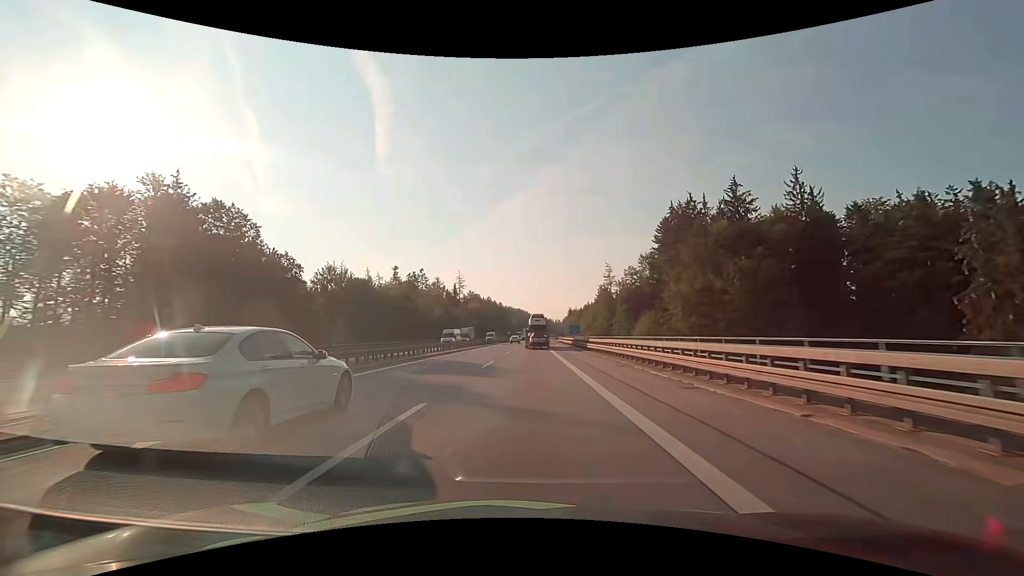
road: motorway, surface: asphalt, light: Day
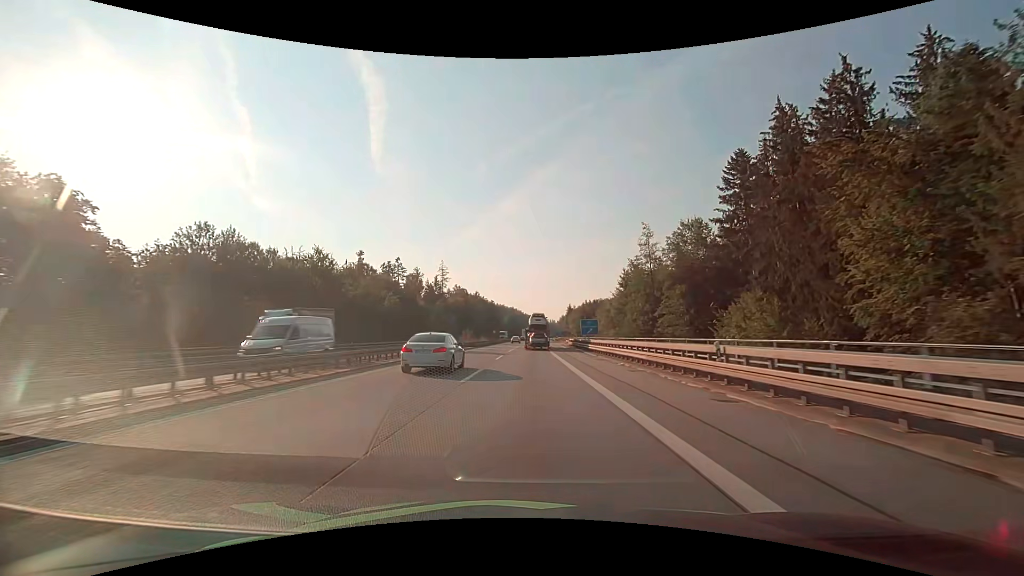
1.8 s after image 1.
(+0.1, +40.6) m; +1°
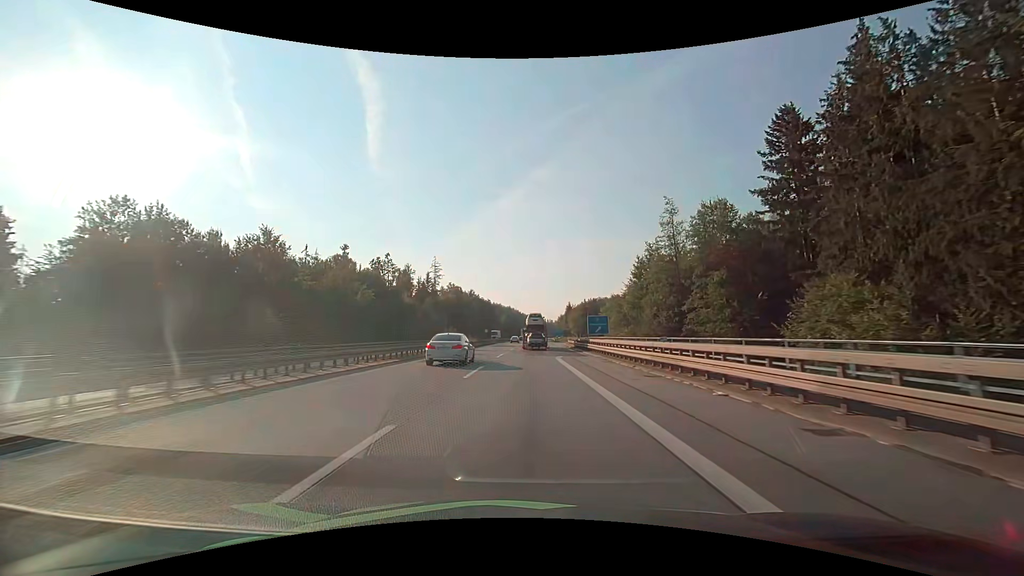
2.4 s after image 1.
(0.0, +13.1) m; 0°
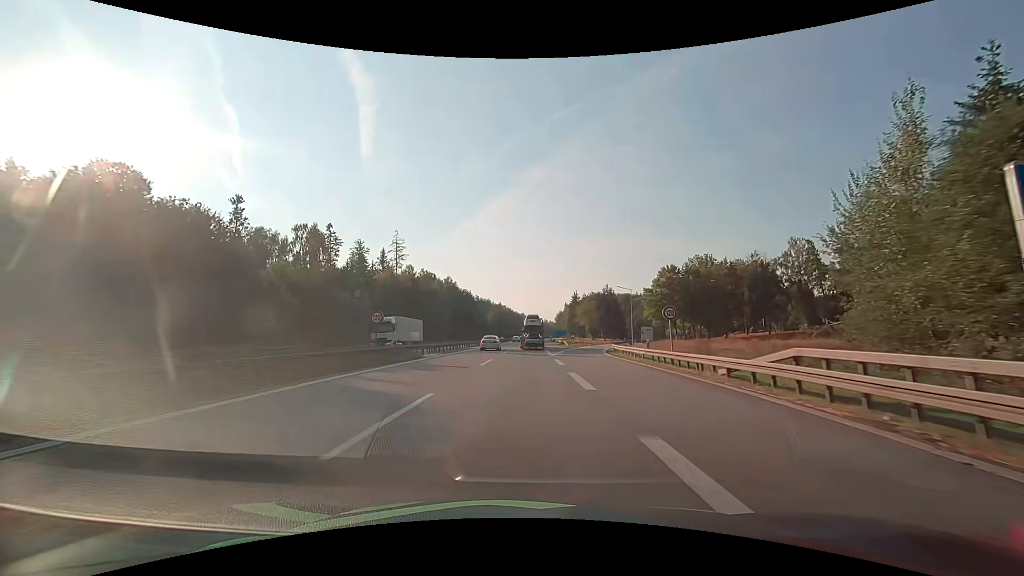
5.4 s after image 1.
(+0.4, +62.0) m; +1°
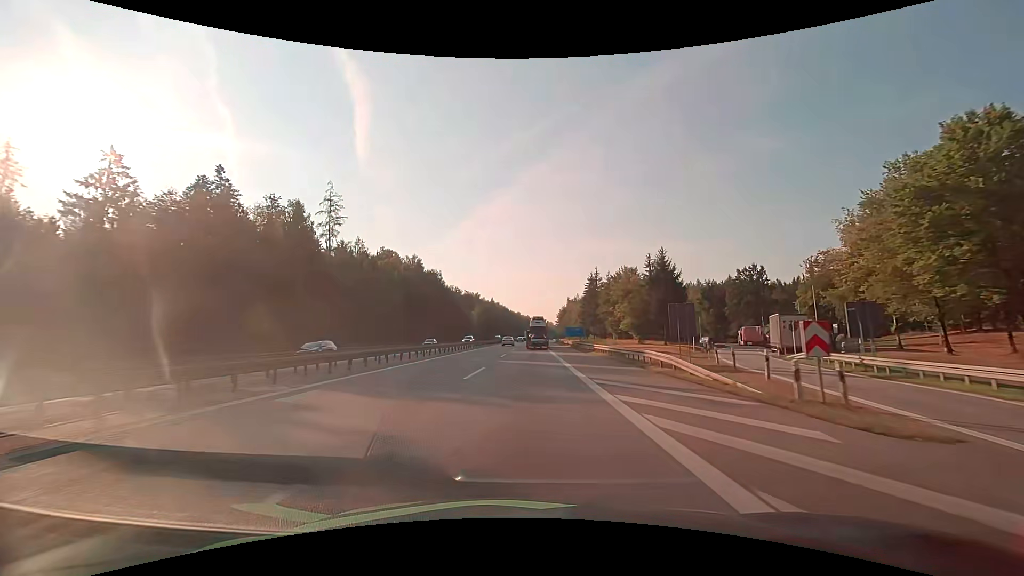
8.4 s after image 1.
(0.0, +60.6) m; 0°
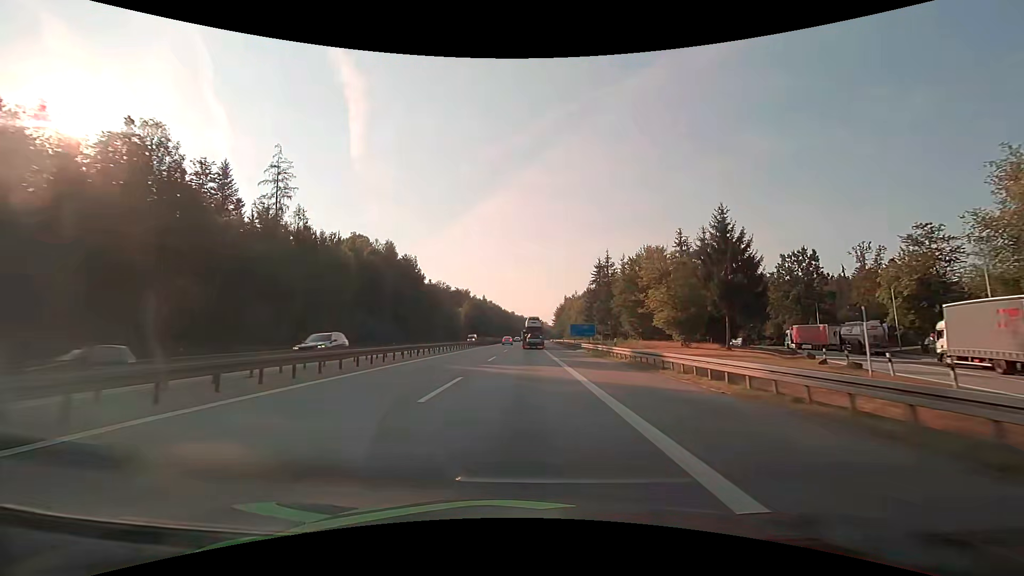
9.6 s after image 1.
(+0.2, +24.3) m; +1°
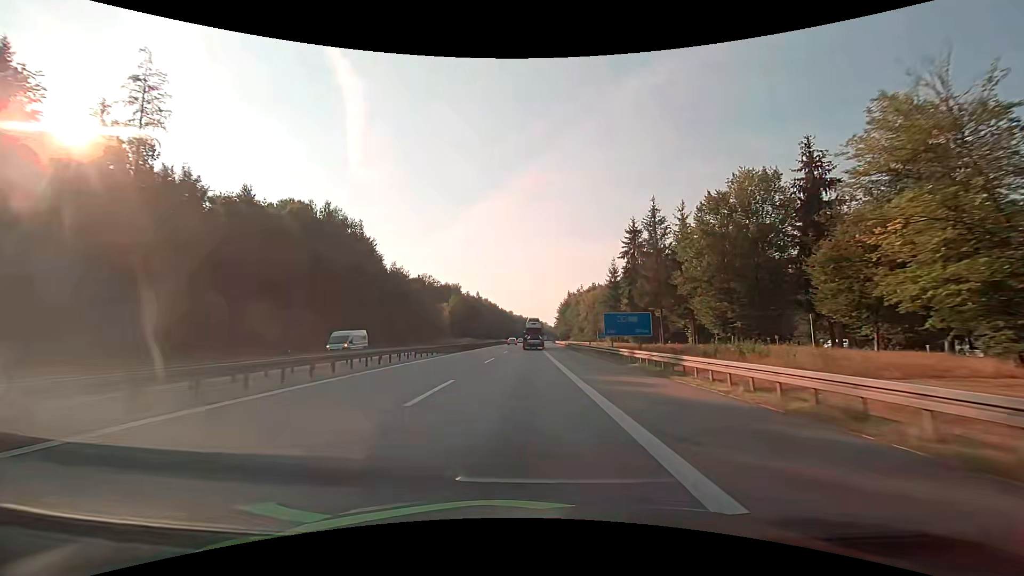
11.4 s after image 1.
(+0.1, +36.3) m; 0°
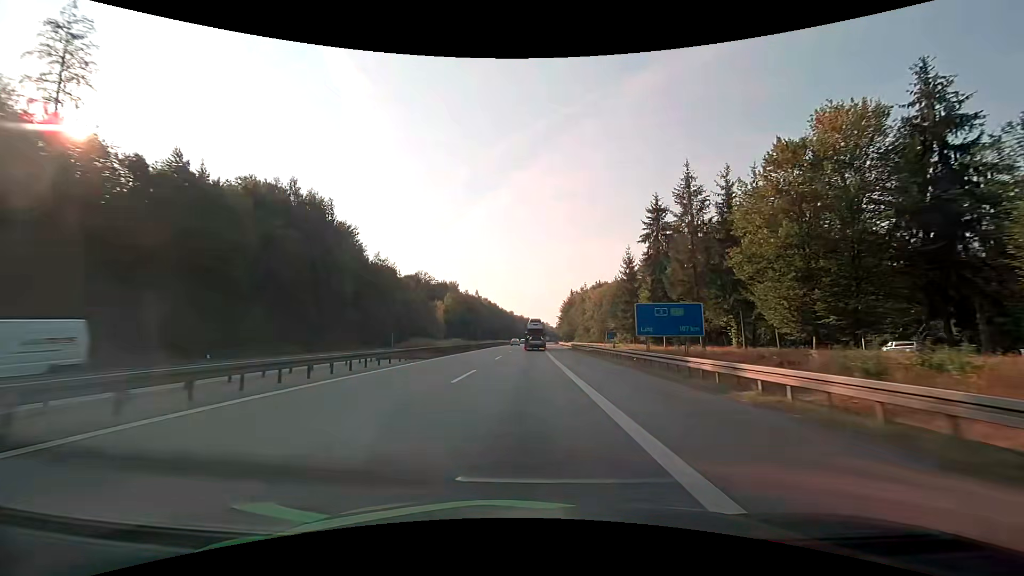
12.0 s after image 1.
(0.0, +12.3) m; 0°
(0, +10) (0, +20) (0, +30) (0, +40) (0, +50) (0, +60) (0, +70) (+1, +80) (+1, +90) (+1, +100) m
